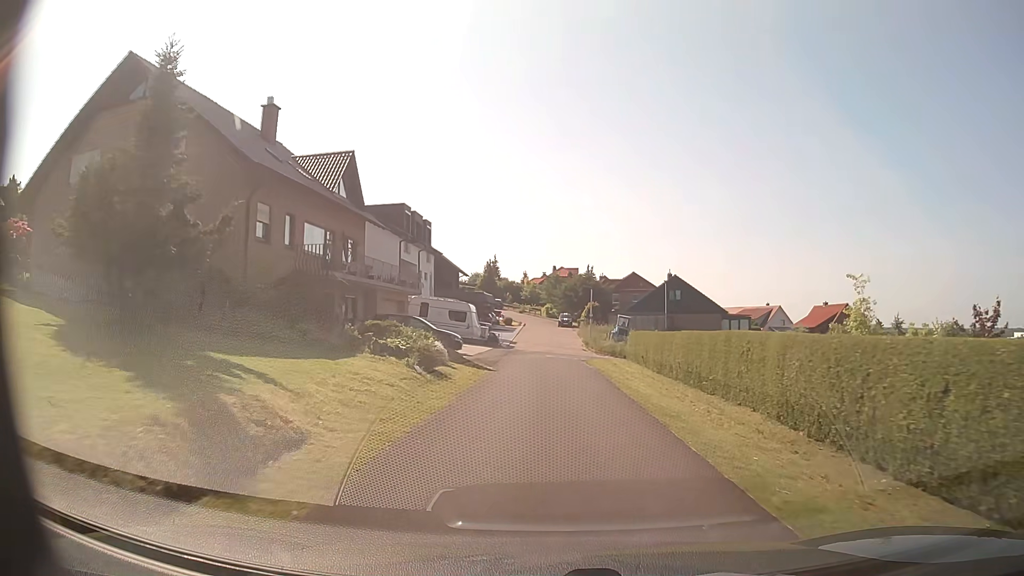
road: residential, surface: asphalt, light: Day
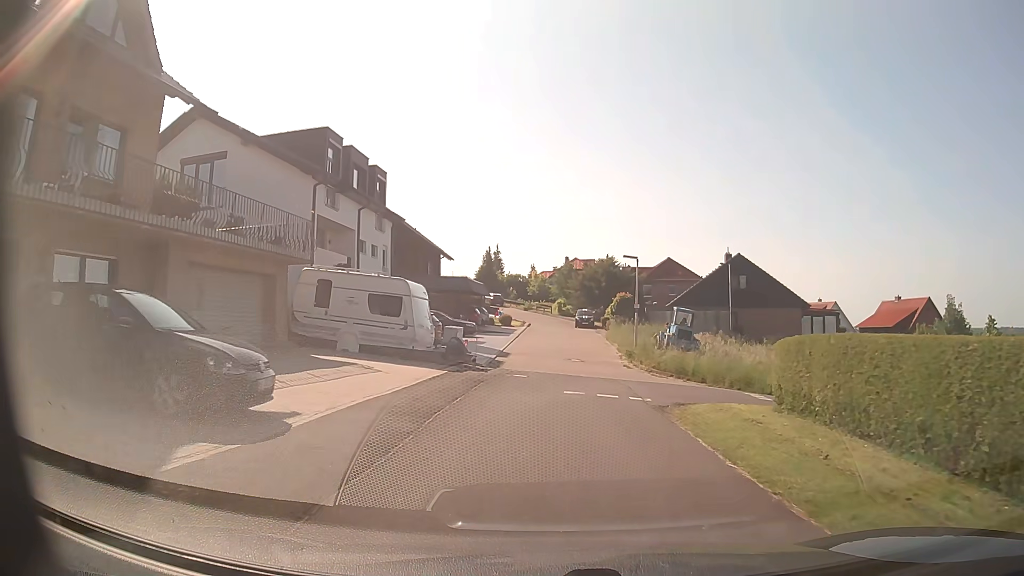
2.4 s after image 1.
(-0.1, +20.9) m; 0°
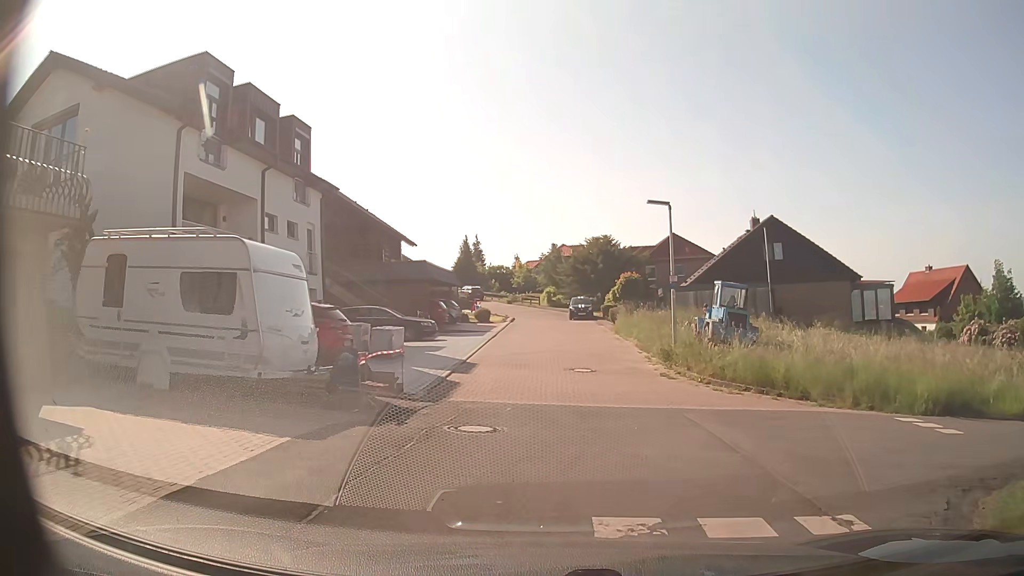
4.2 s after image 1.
(0.0, +10.7) m; +1°
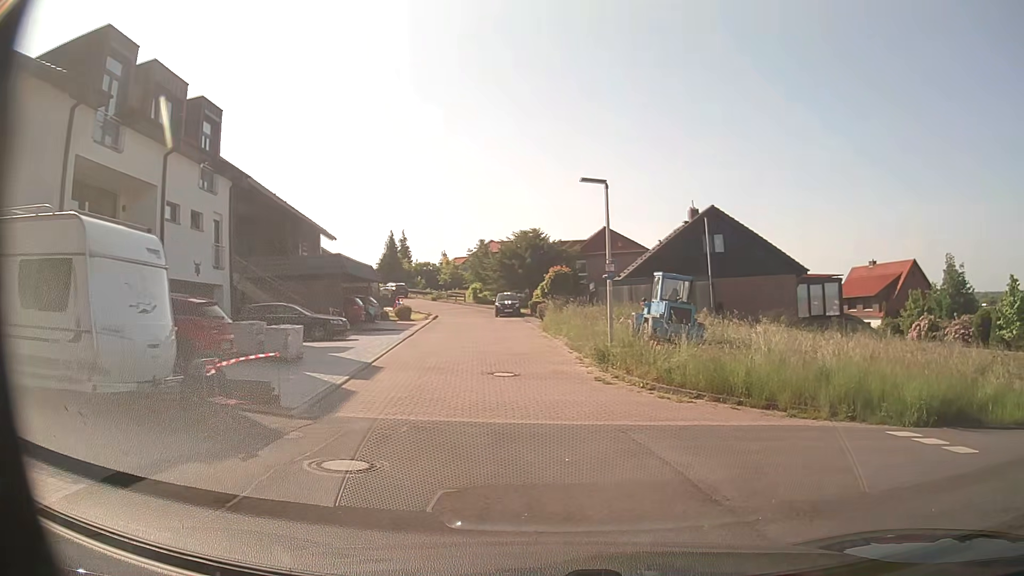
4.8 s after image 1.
(+0.1, +2.4) m; +5°
